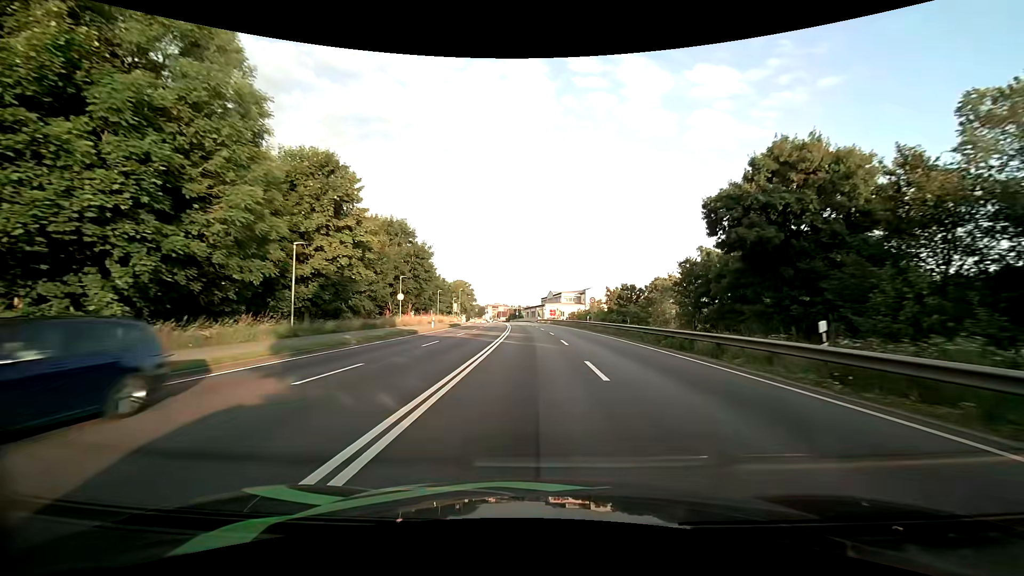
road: primary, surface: asphalt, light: Day
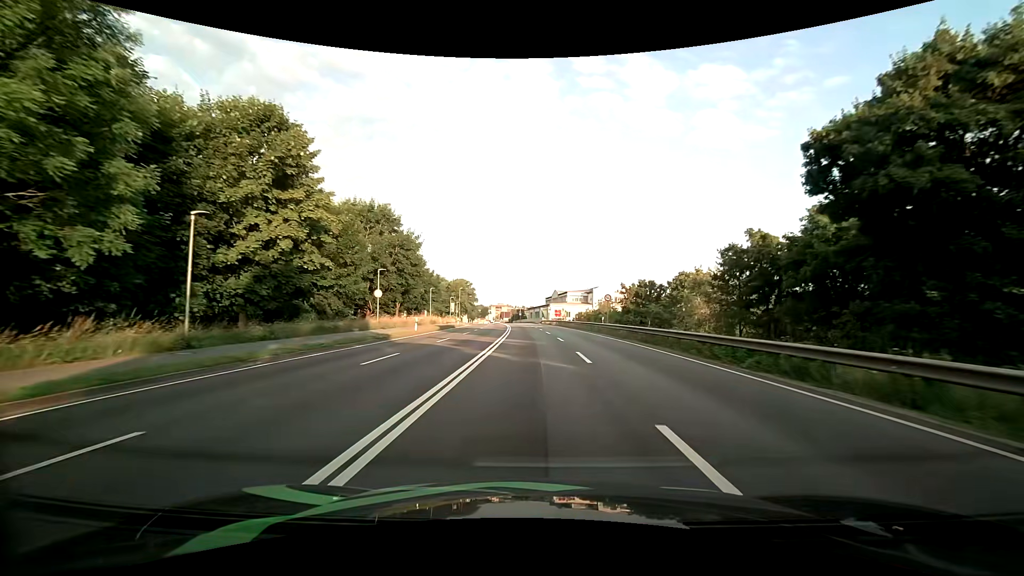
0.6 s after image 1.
(0.0, +8.1) m; -1°
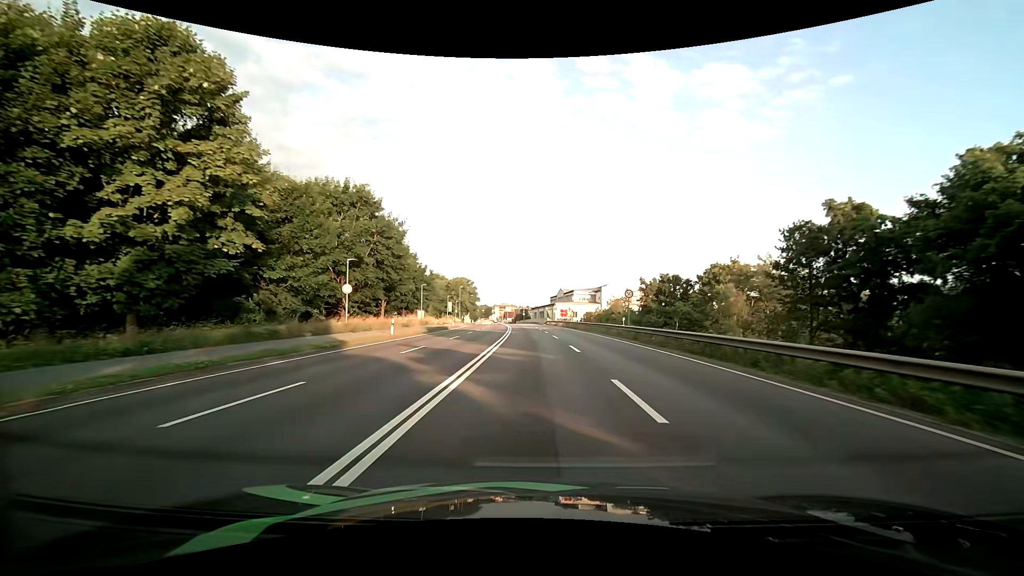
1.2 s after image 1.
(0.0, +7.6) m; -1°
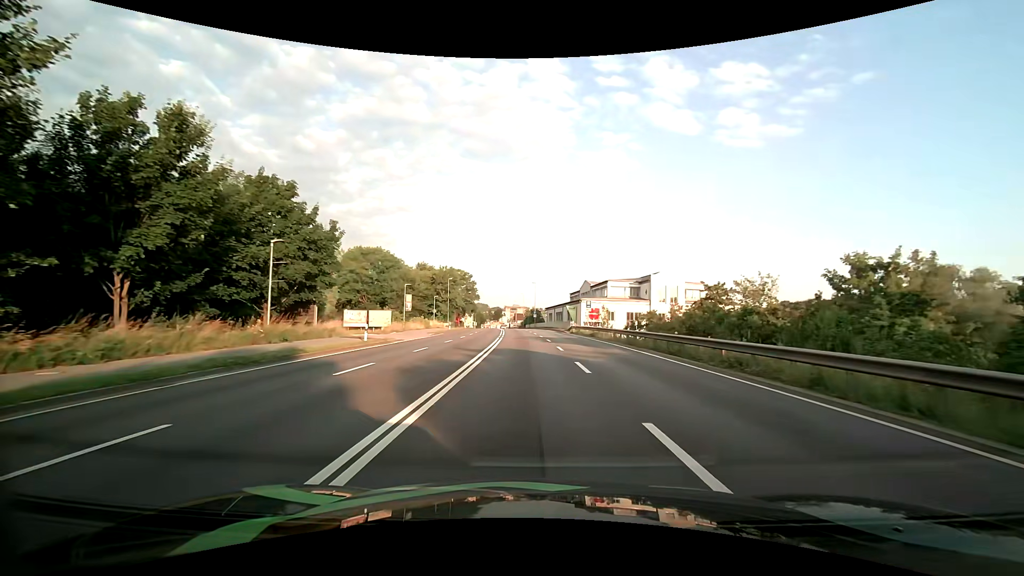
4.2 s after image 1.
(-0.5, +37.1) m; -1°
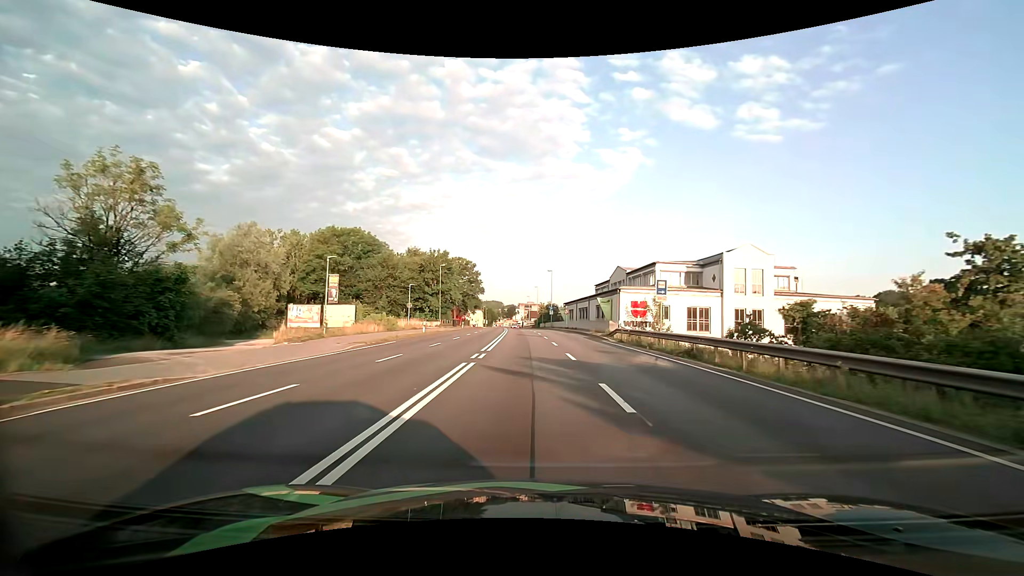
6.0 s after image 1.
(-0.3, +23.4) m; -2°
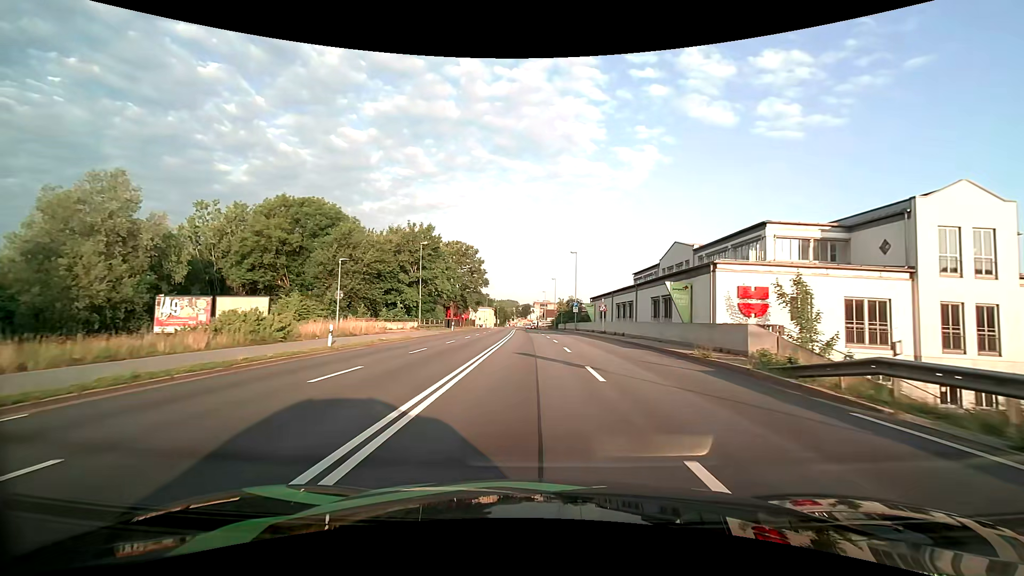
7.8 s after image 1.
(-0.4, +23.5) m; -2°
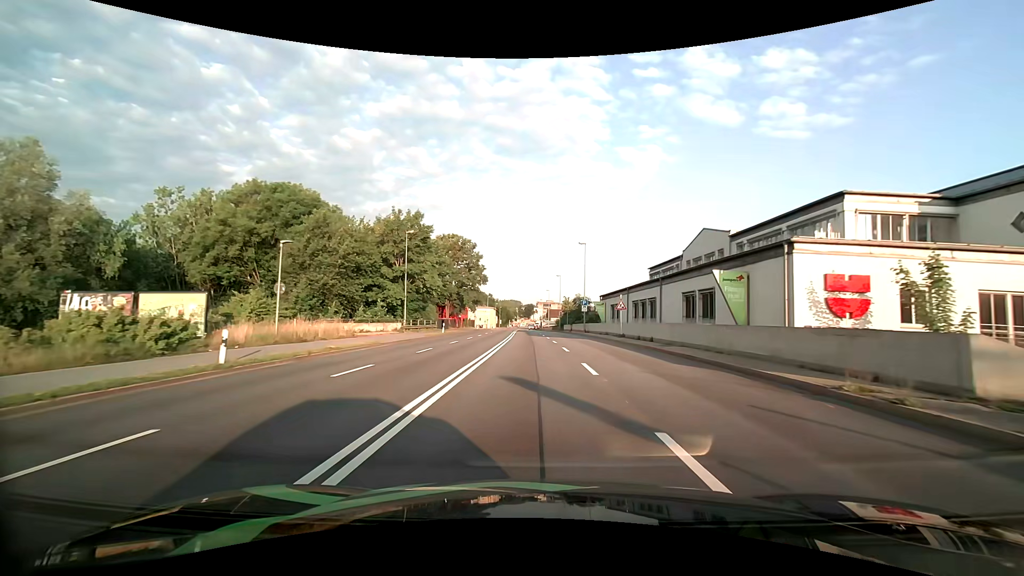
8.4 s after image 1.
(0.0, +7.9) m; 0°
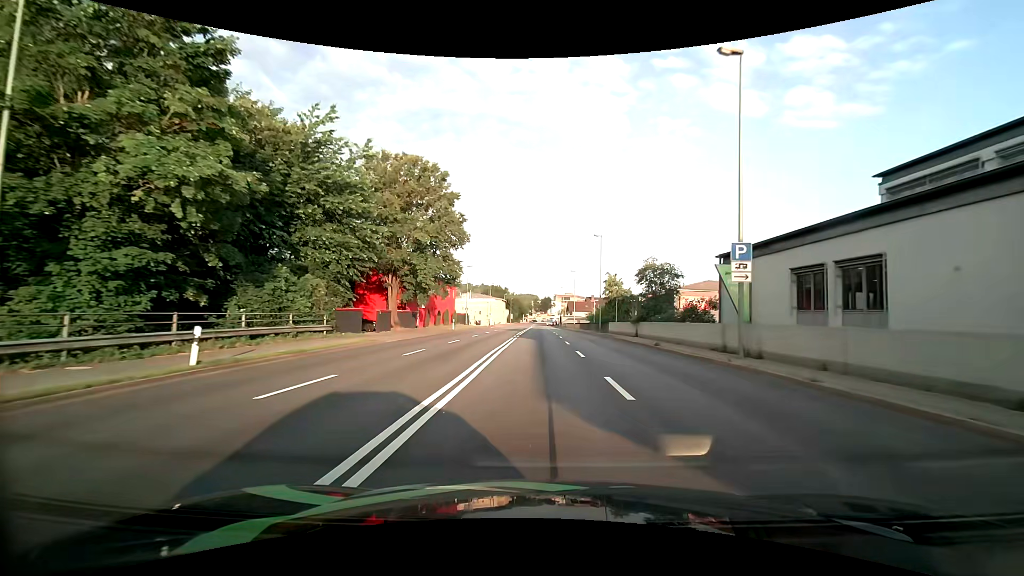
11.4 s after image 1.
(-0.5, +39.8) m; -2°
(0, +10) (0, +20) (0, +30) (0, +40) (0, +50) (0, +60) (0, +70) (0, +80) (0, +90) (0, +100) m
